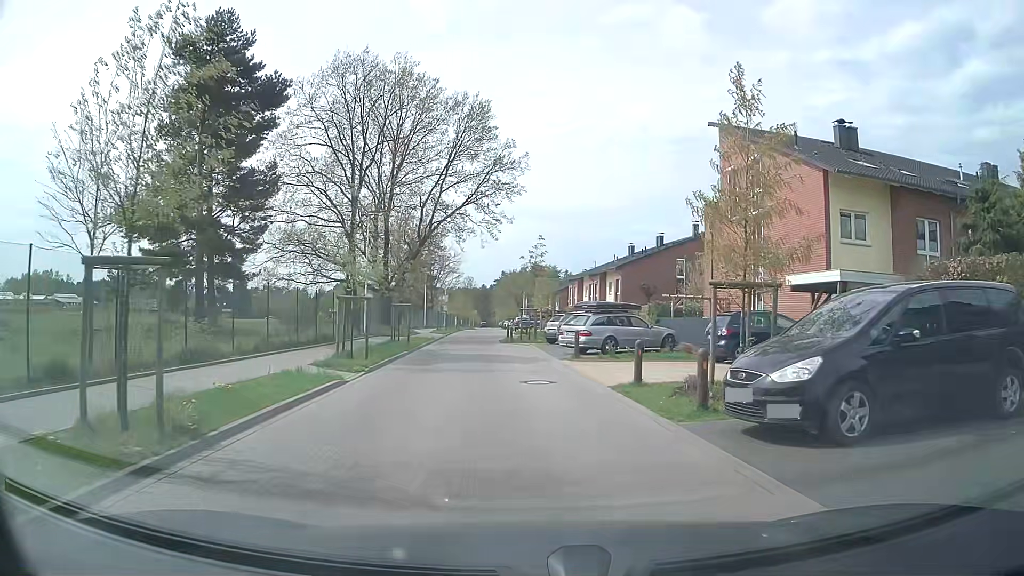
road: residential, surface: paving_stones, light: Day
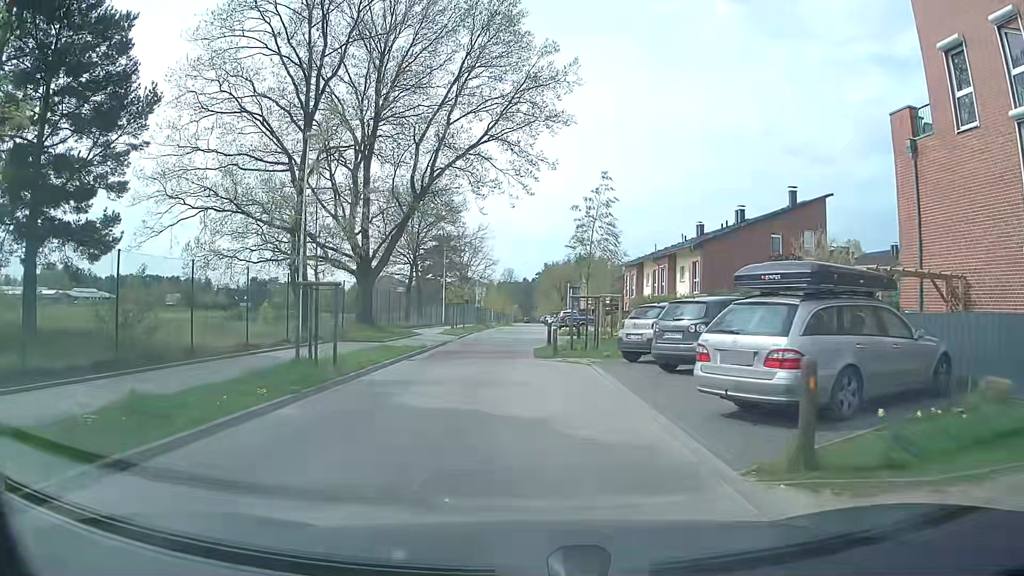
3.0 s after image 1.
(-0.4, +16.3) m; -3°
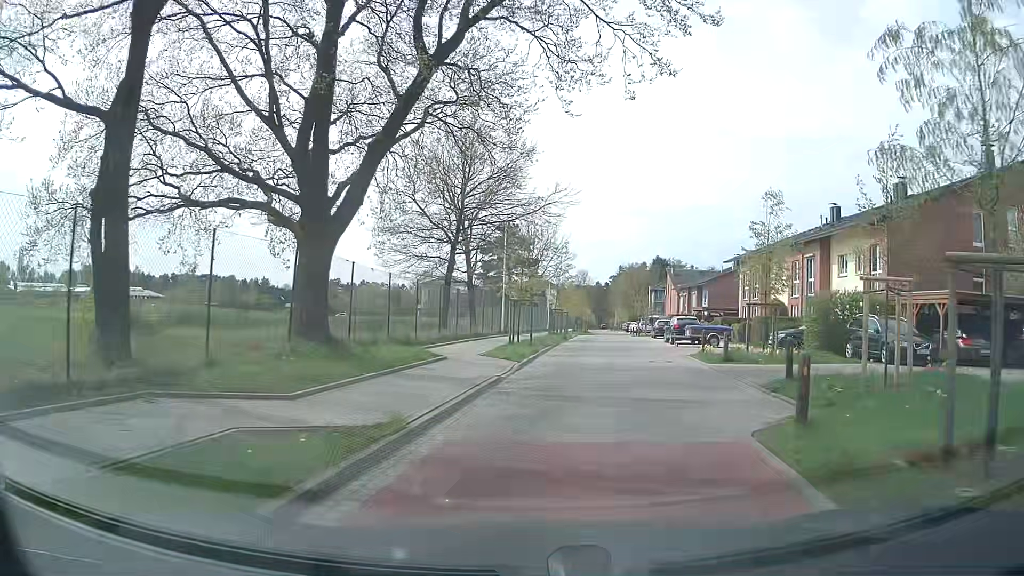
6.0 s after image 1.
(-1.6, +17.3) m; -6°
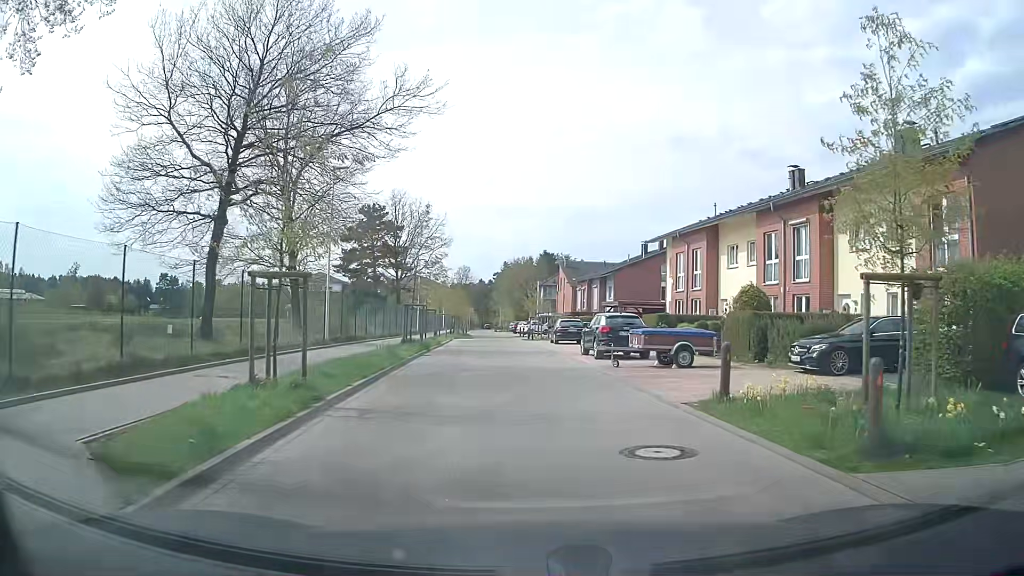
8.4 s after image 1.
(+1.3, +14.6) m; +10°
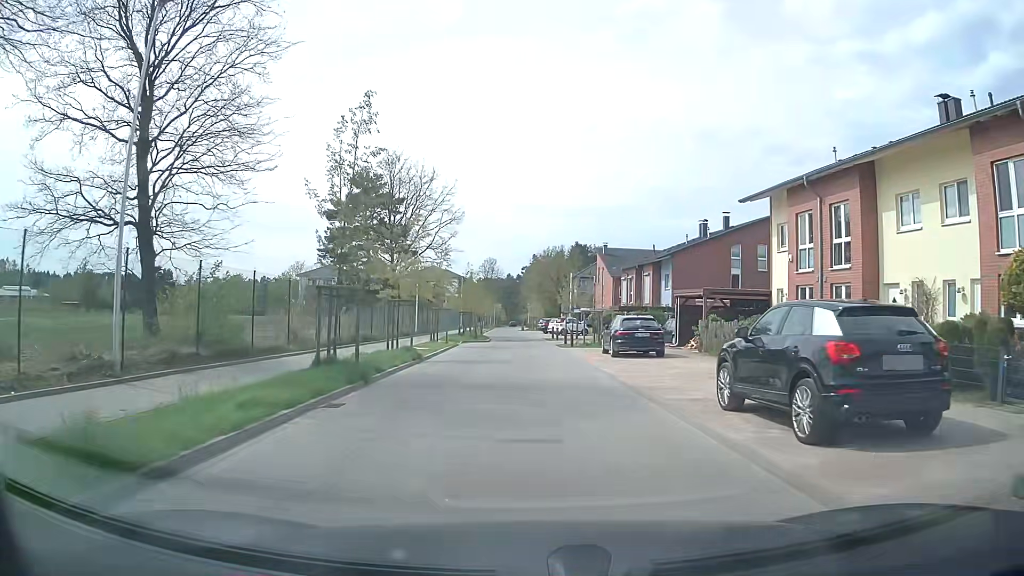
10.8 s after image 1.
(-0.6, +15.5) m; -3°
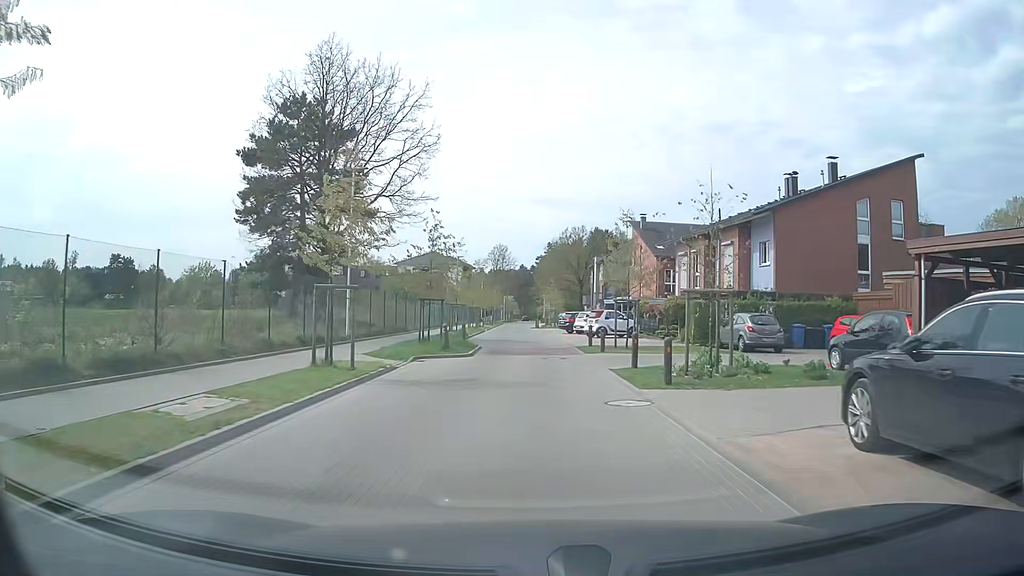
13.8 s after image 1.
(-0.2, +20.7) m; -2°
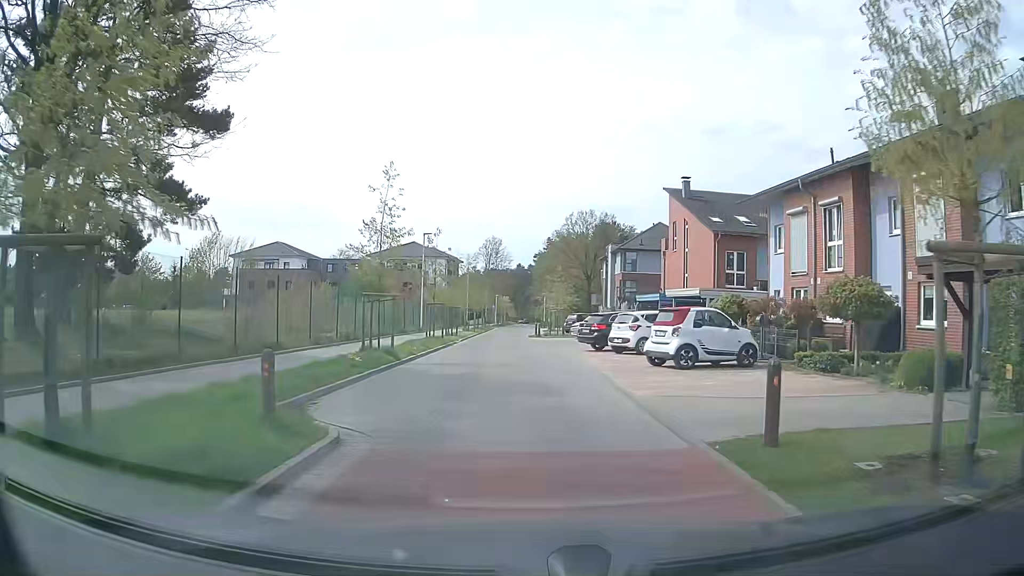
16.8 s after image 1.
(+0.1, +20.5) m; +1°
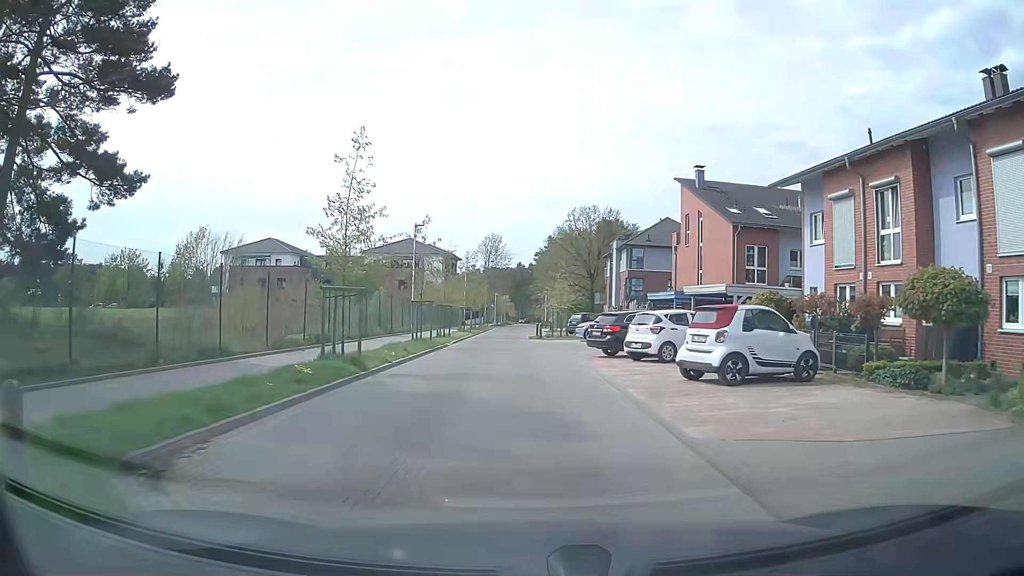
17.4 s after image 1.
(0.0, +4.0) m; 0°
